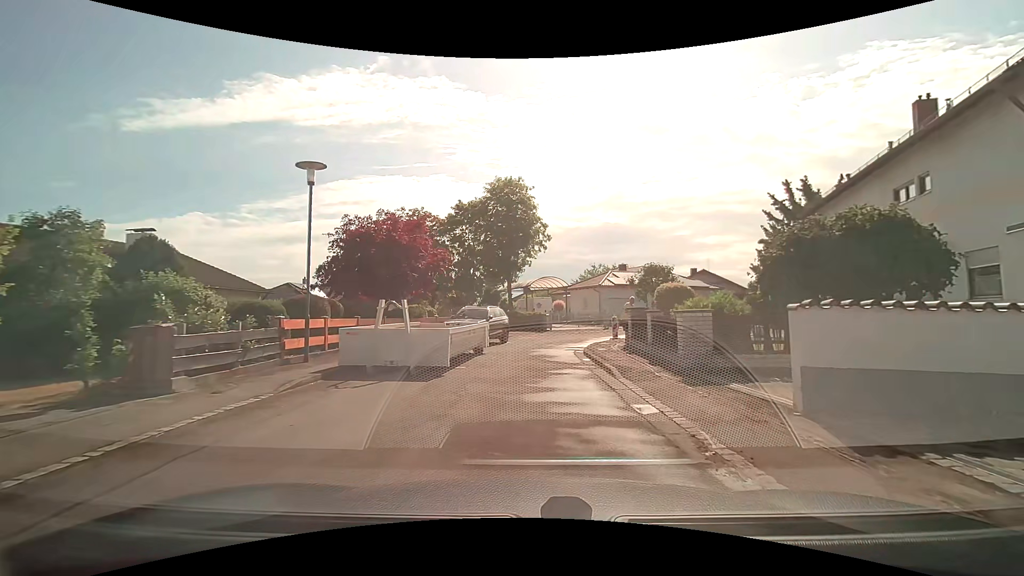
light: Day
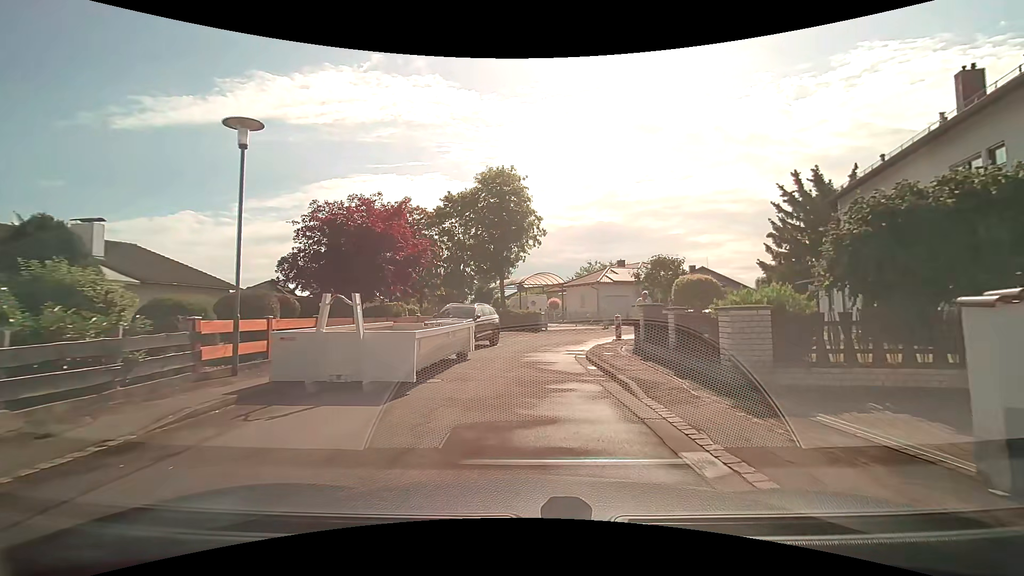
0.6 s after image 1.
(0.0, +2.7) m; +1°
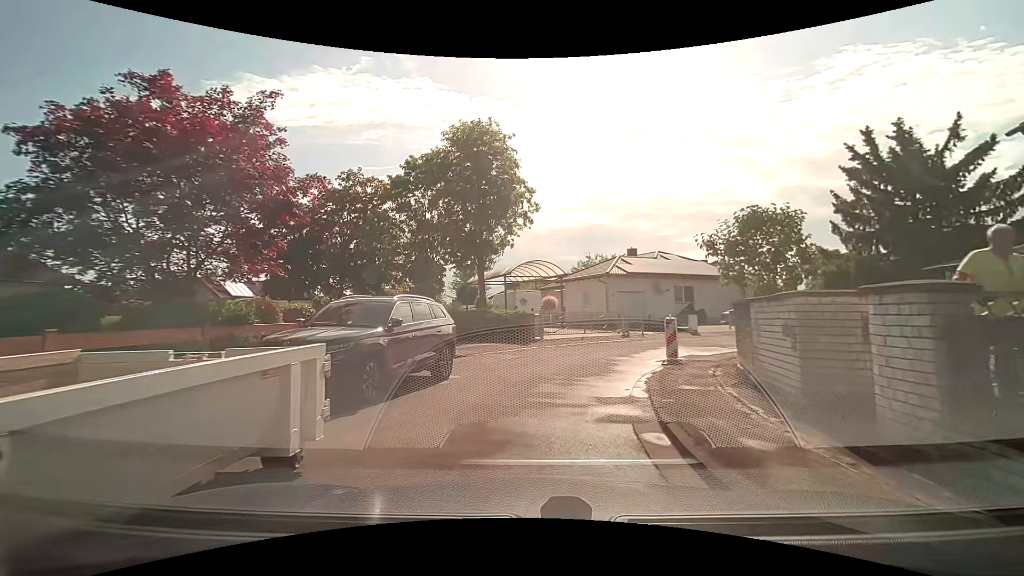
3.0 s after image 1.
(+0.3, +10.2) m; +1°
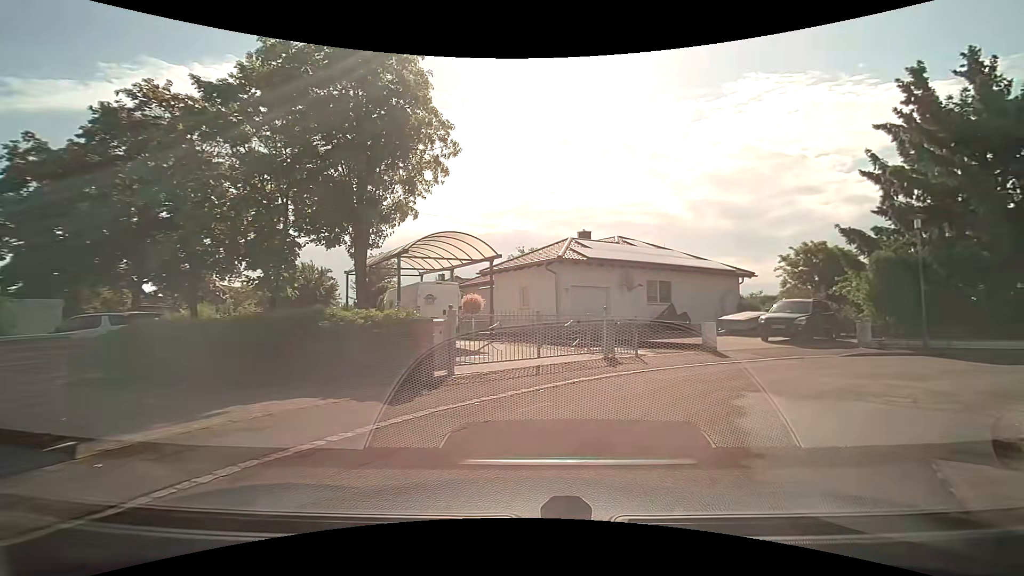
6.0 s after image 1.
(+0.3, +11.7) m; +8°
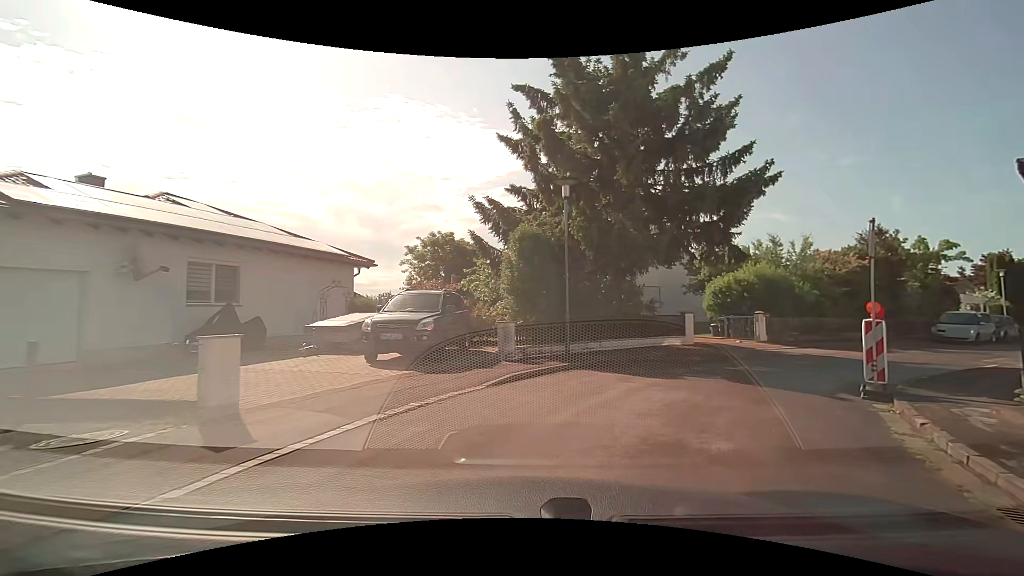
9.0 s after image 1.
(+3.4, +9.6) m; +40°
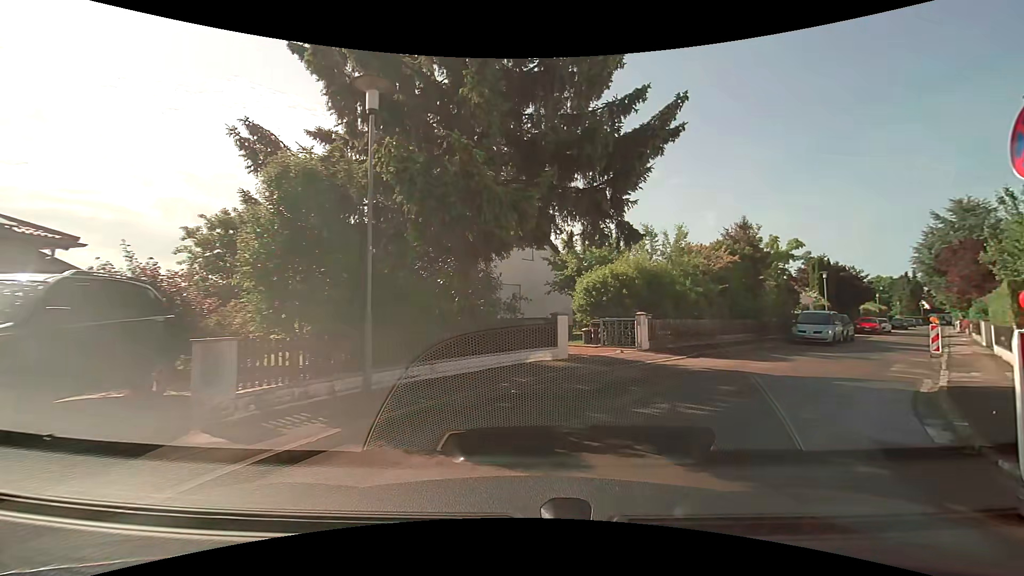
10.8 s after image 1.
(+0.8, +6.3) m; +15°
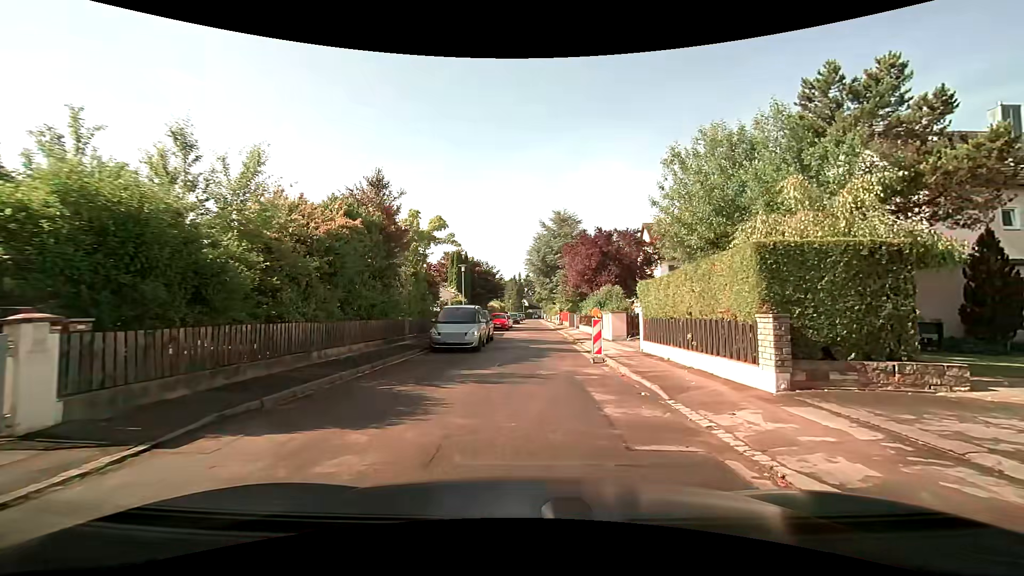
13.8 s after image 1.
(+3.7, +10.1) m; +40°
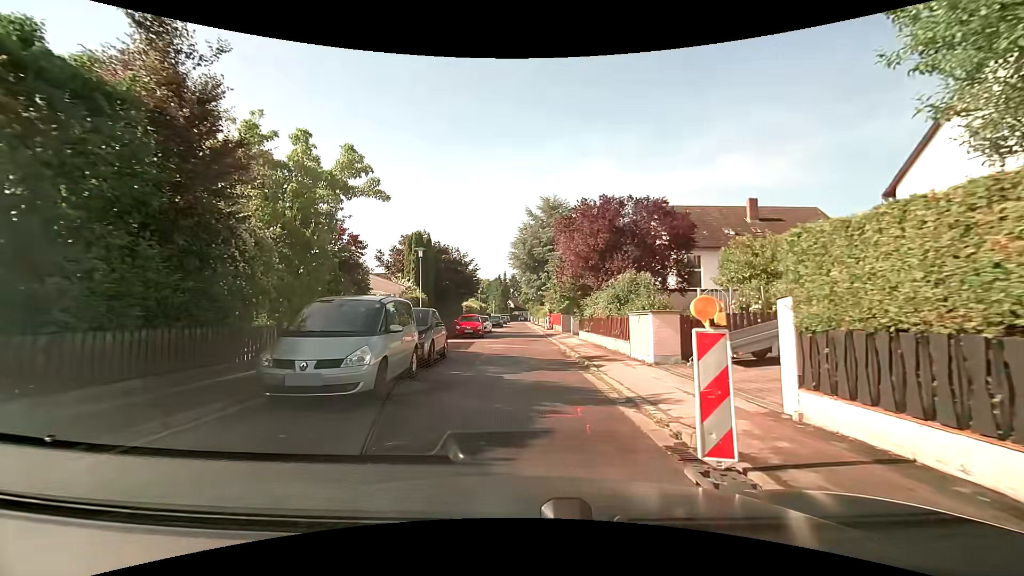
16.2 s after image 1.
(+0.3, +10.6) m; +1°
(0, +10) (0, +20) (0, +30) (0, +40) (0, +50) (0, +60) (0, +70) (0, +80) (0, +90) (0, +100) m
